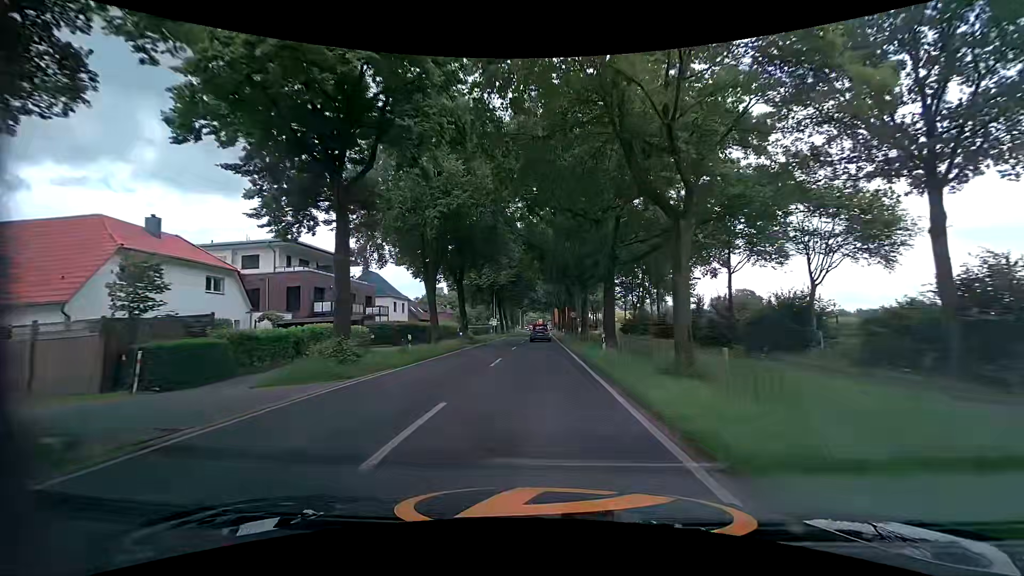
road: tertiary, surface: asphalt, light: Day
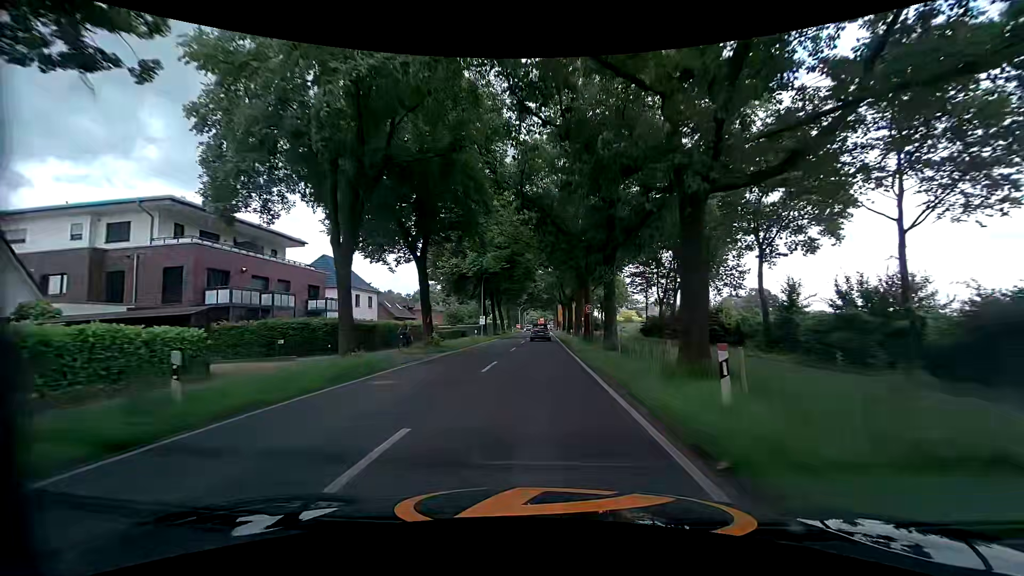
(0.0, +14.4) m; 0°
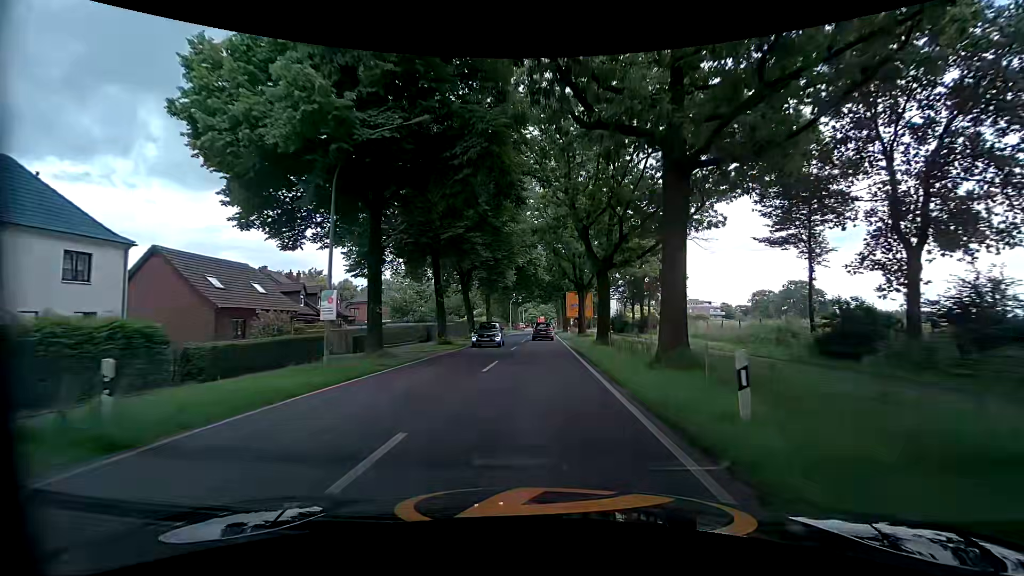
(-0.4, +36.7) m; -1°
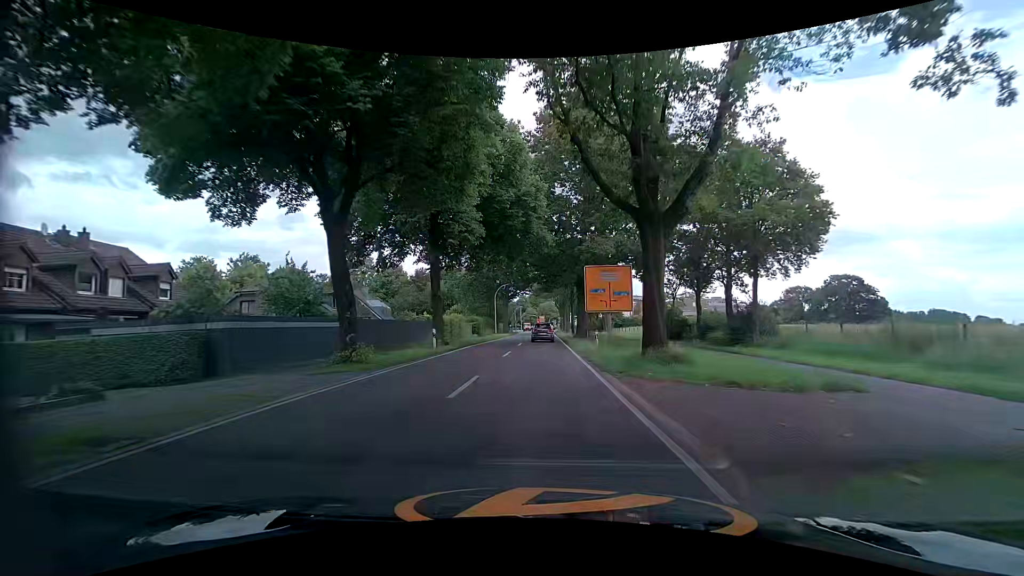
(+0.2, +29.5) m; +1°
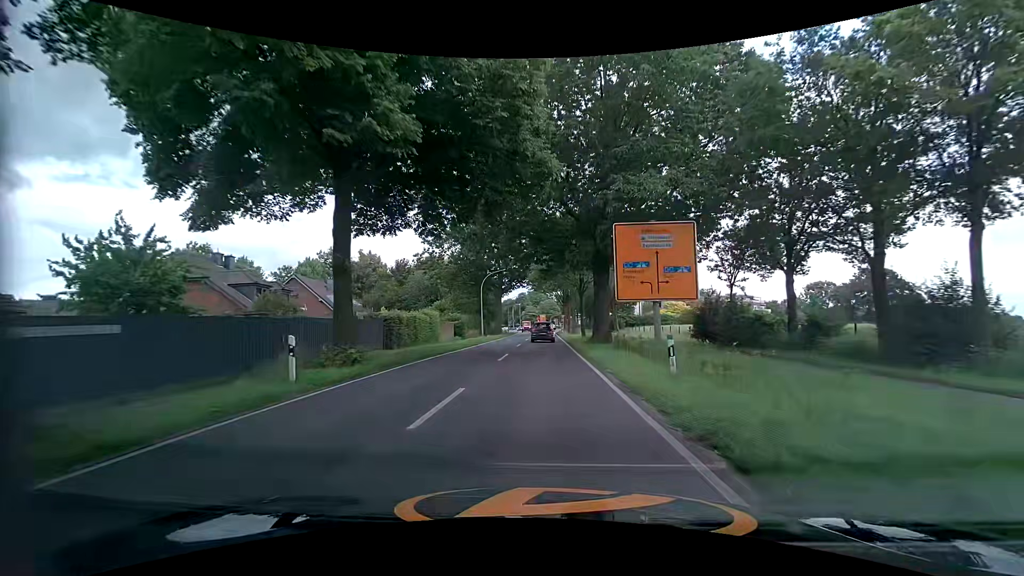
(-0.1, +14.8) m; -1°
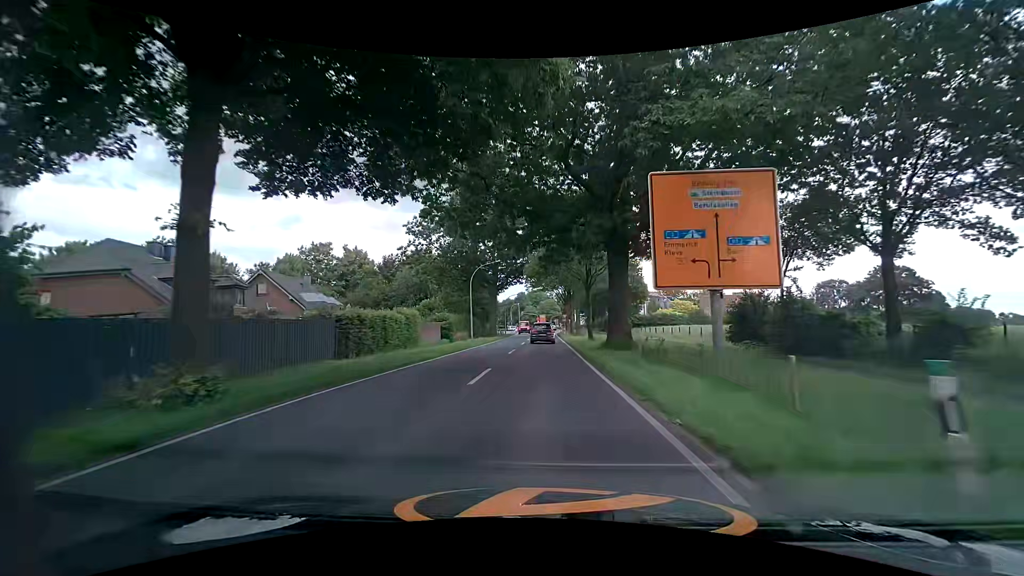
(0.0, +7.2) m; 0°
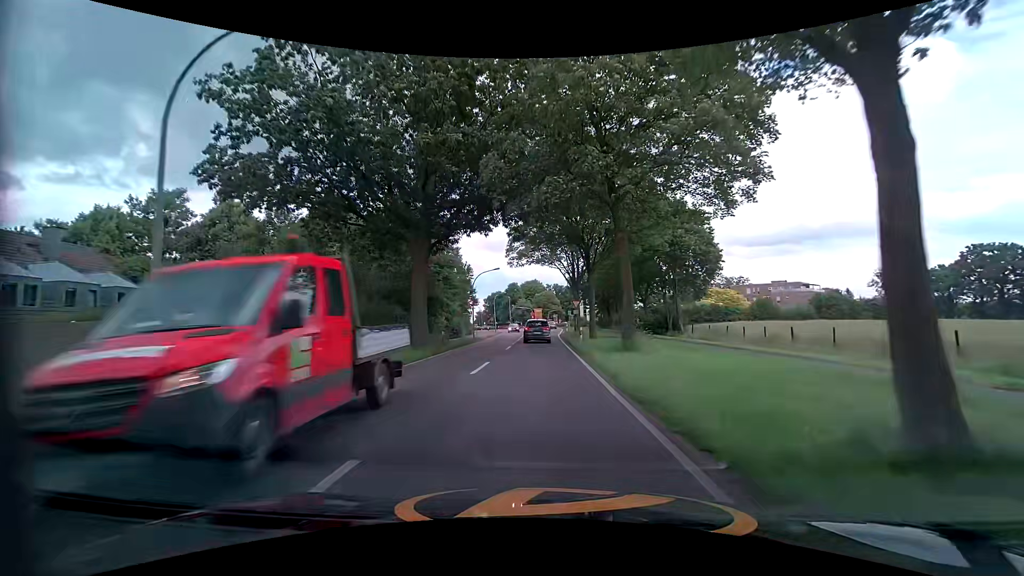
(+0.2, +34.5) m; +1°
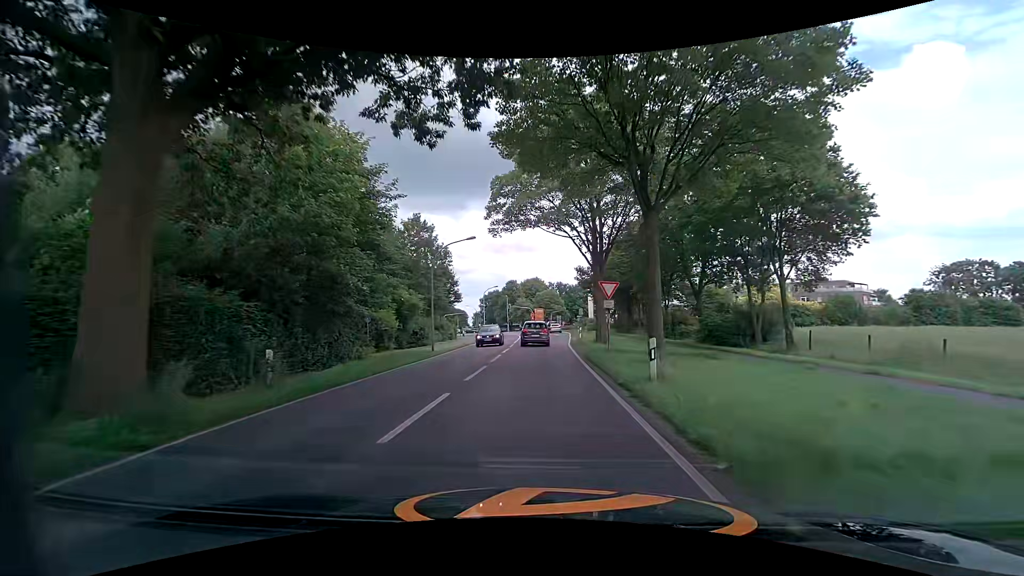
(-0.1, +19.3) m; -1°
(0, +10) (0, +20) (+1, +30) (+1, +40) (+1, +50) (+2, +60) (+2, +70) (+2, +80) (+1, +90) (-1, +100) m
